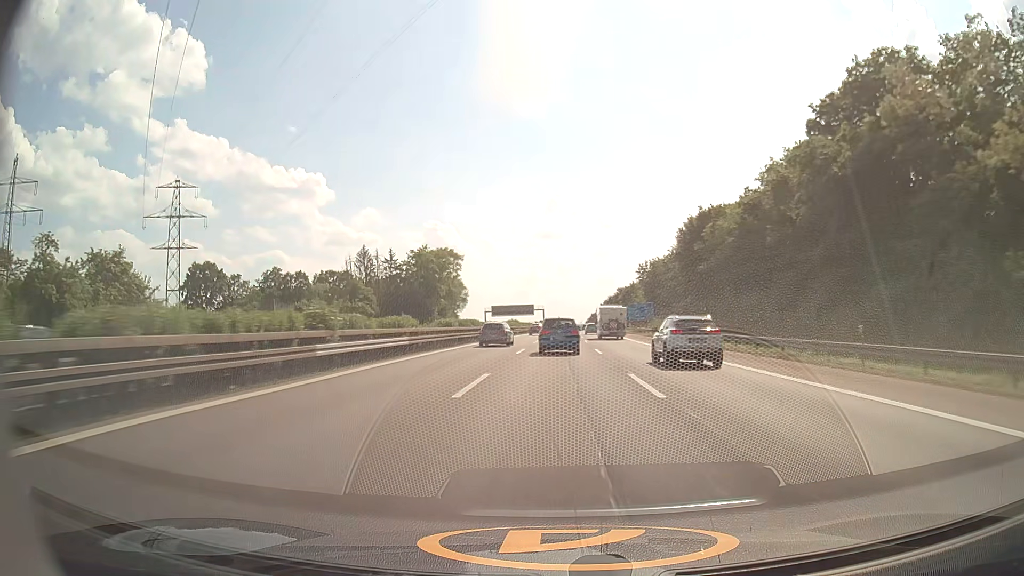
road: motorway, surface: asphalt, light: Day
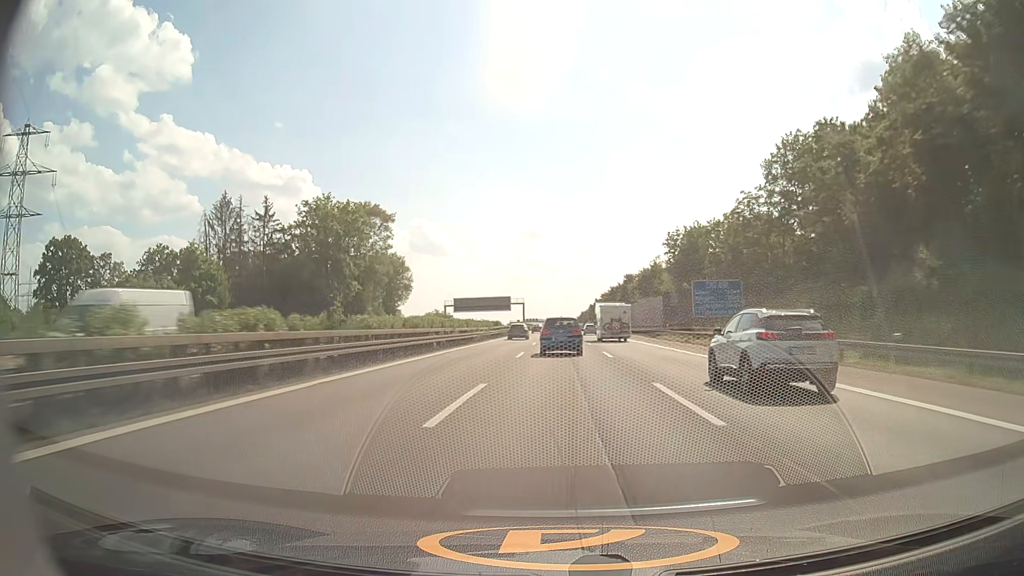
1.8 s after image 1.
(+0.5, +57.8) m; +1°
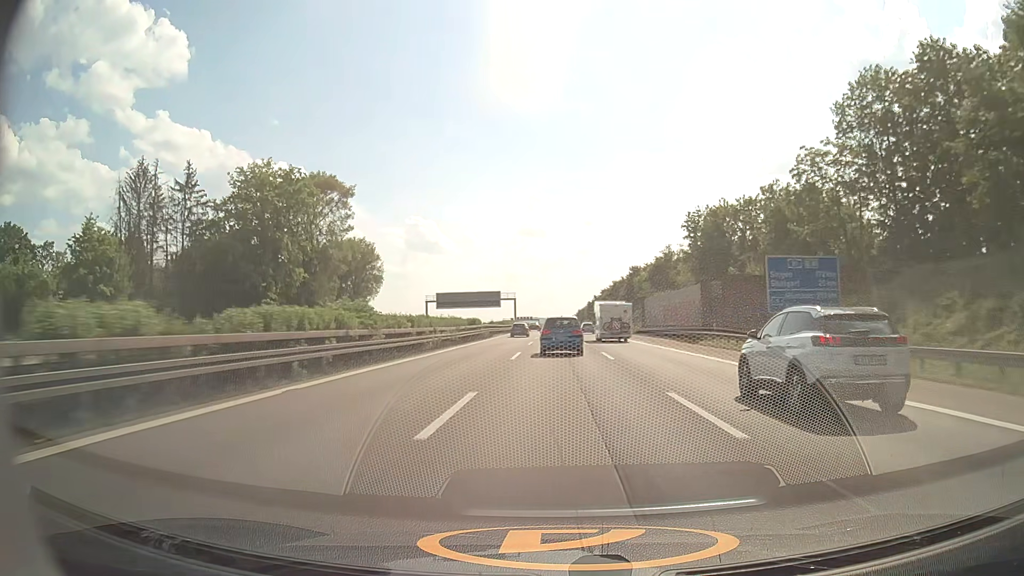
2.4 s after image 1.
(+0.1, +19.1) m; 0°
